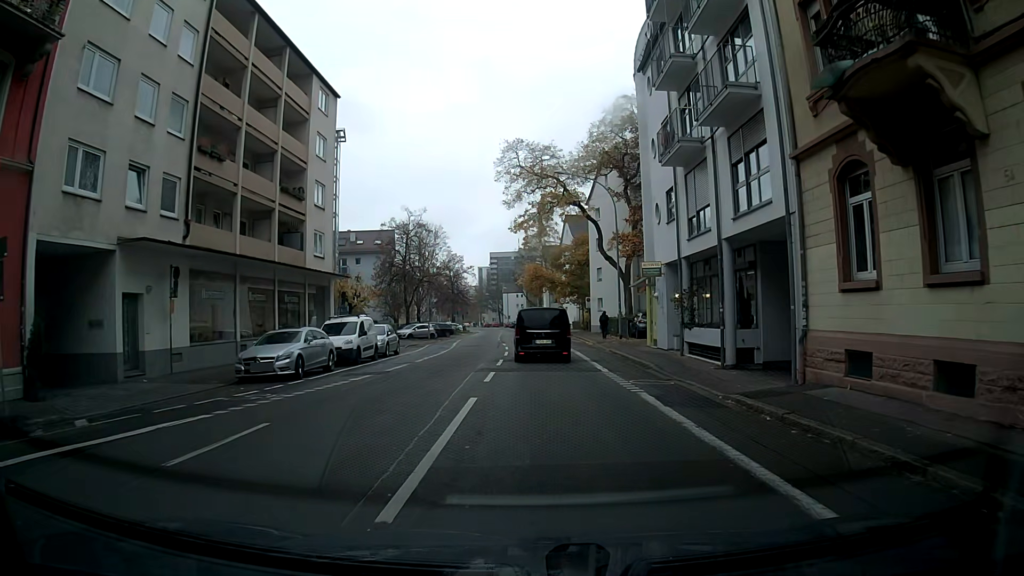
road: residential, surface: asphalt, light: Day
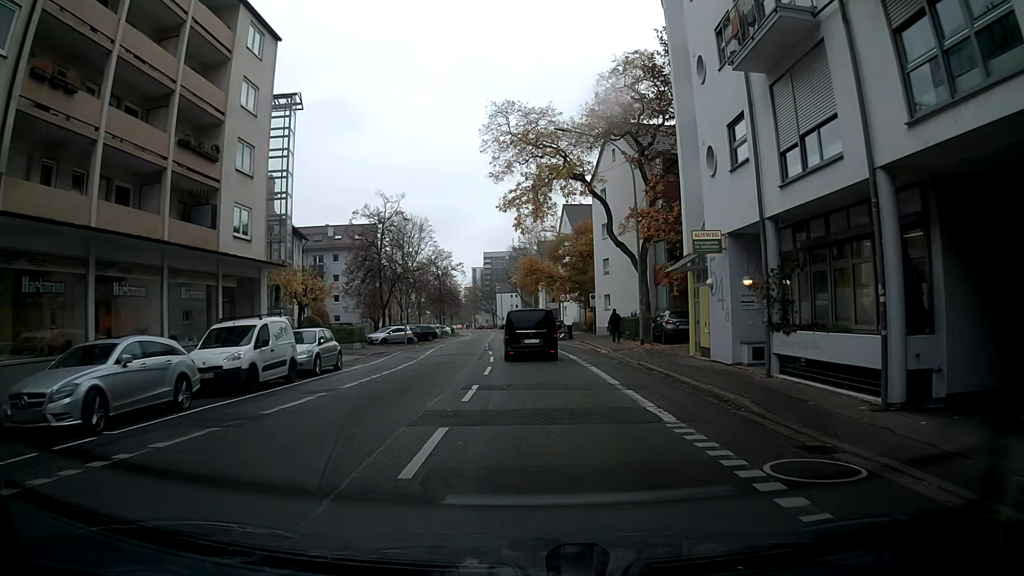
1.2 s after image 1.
(0.0, +9.4) m; 0°
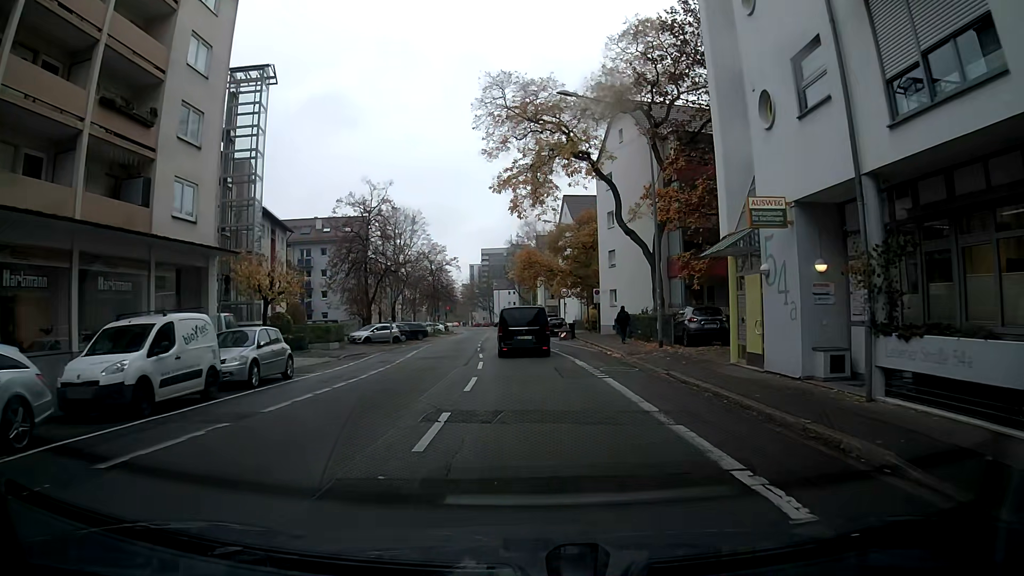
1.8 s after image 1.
(0.0, +4.8) m; 0°
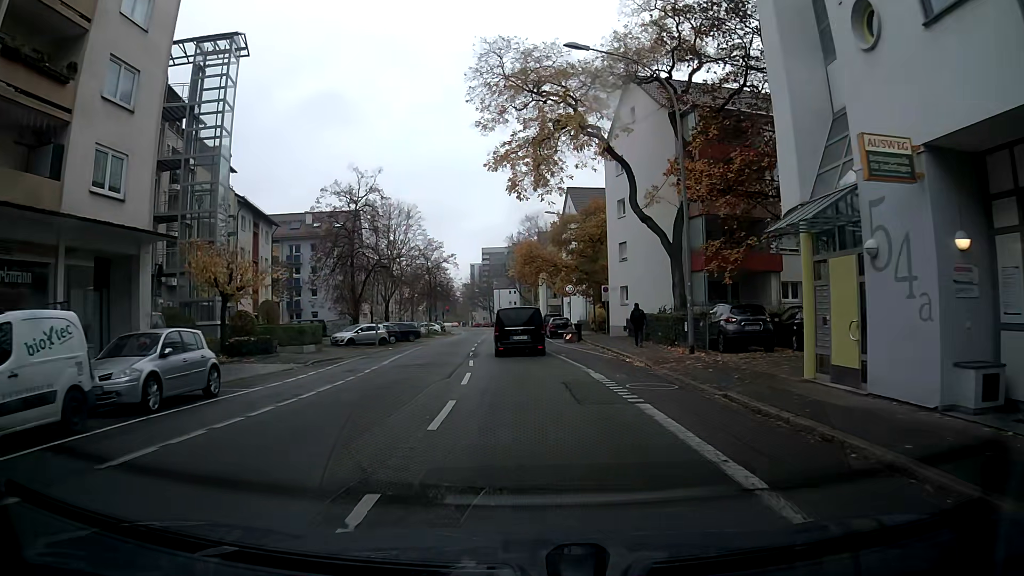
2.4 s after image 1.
(0.0, +4.8) m; 0°
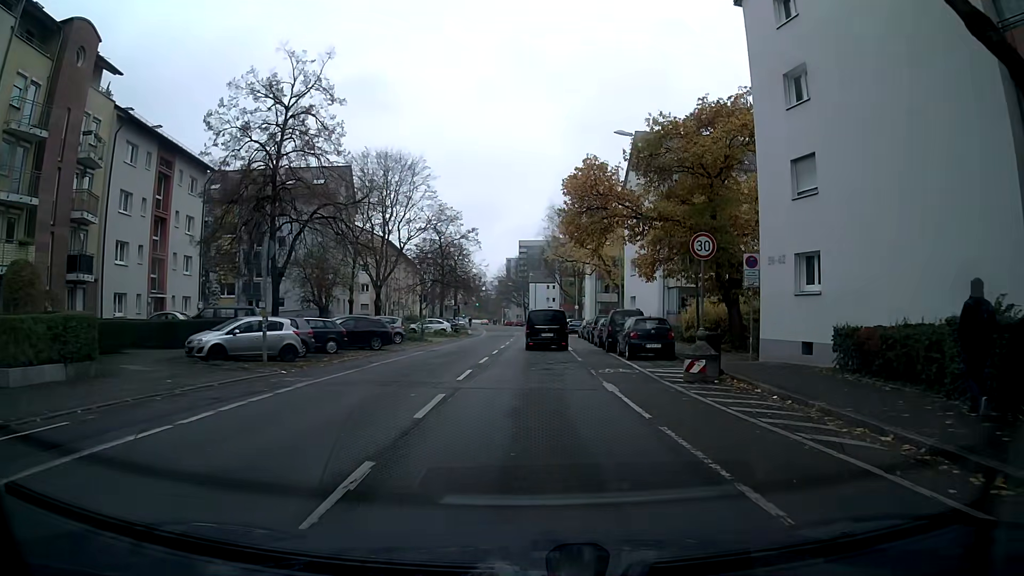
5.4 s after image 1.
(-0.7, +23.3) m; -3°
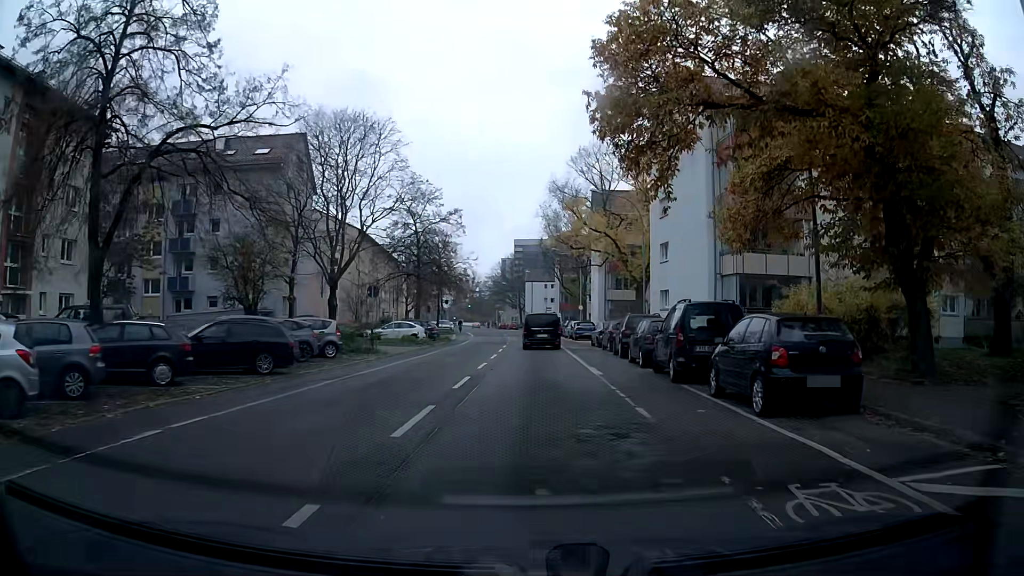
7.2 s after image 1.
(0.0, +13.4) m; 0°
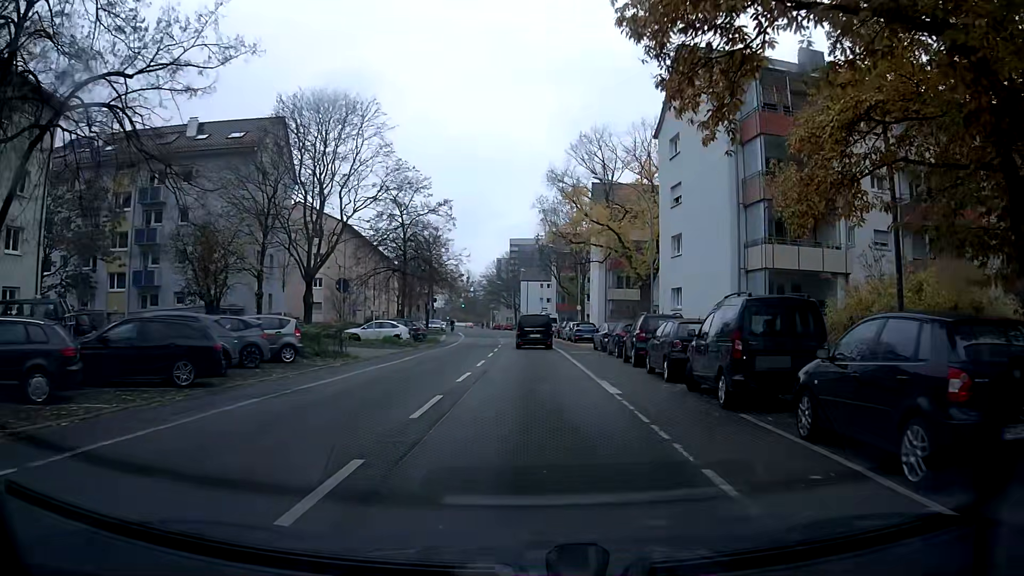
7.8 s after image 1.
(0.0, +4.4) m; +1°
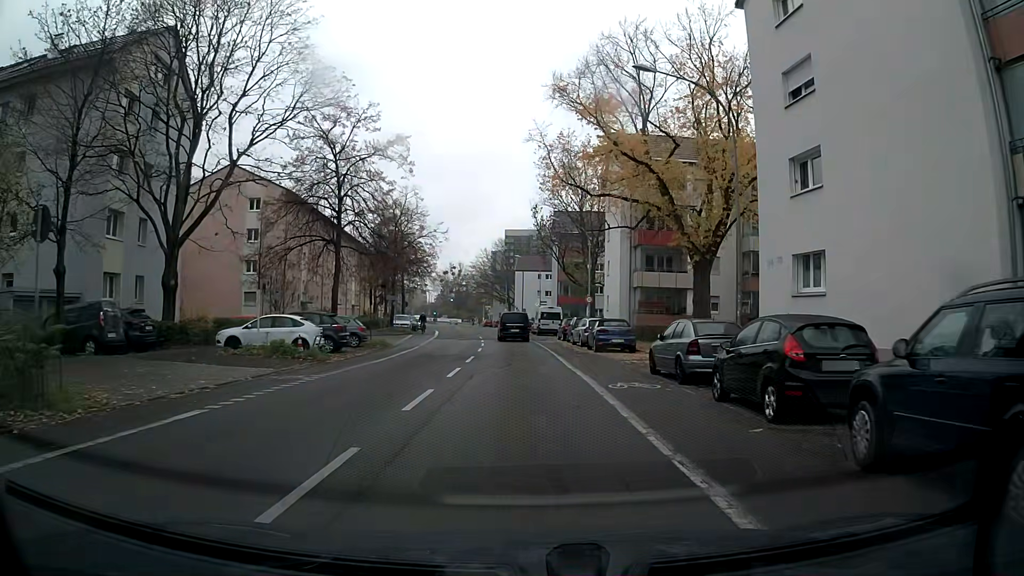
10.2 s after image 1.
(0.0, +17.5) m; 0°
(0, +10) (0, +20) (-1, +30) (-1, +40) (-2, +50) (-2, +60) (-3, +70) (-4, +80) (-6, +90) (-7, +100) m
